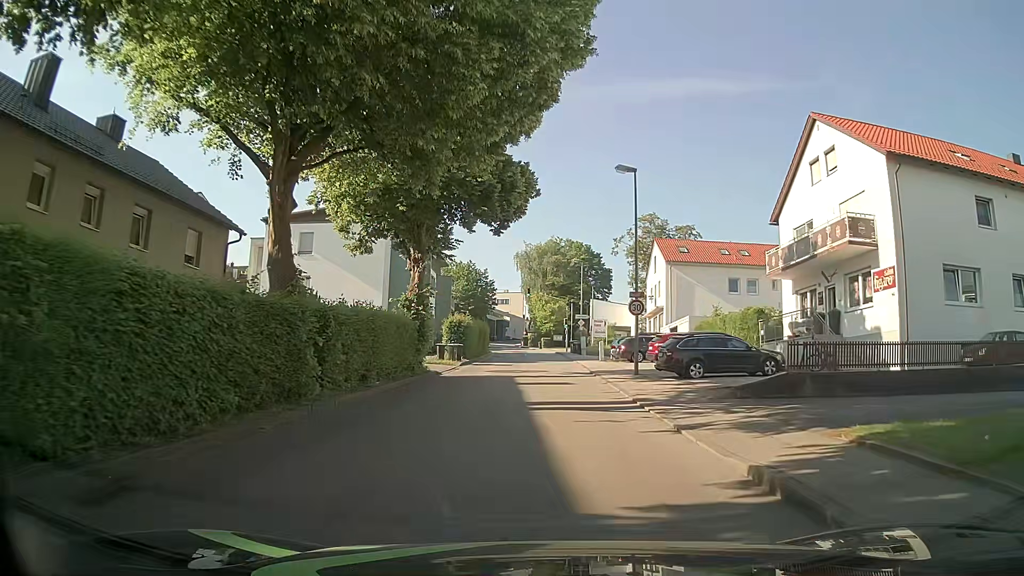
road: unclassified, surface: asphalt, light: Day
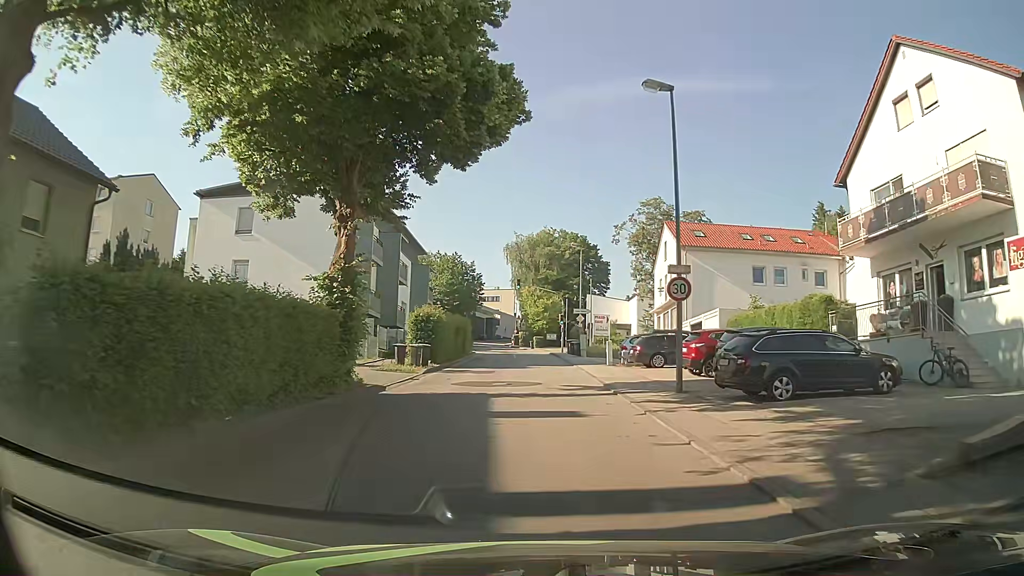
(+0.1, +8.8) m; +2°
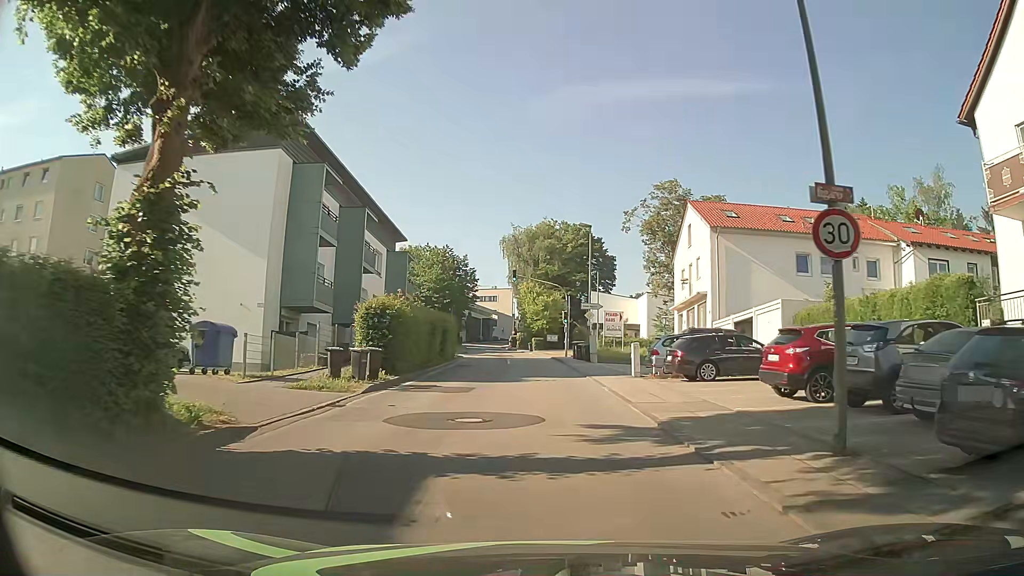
(-0.1, +8.9) m; 0°
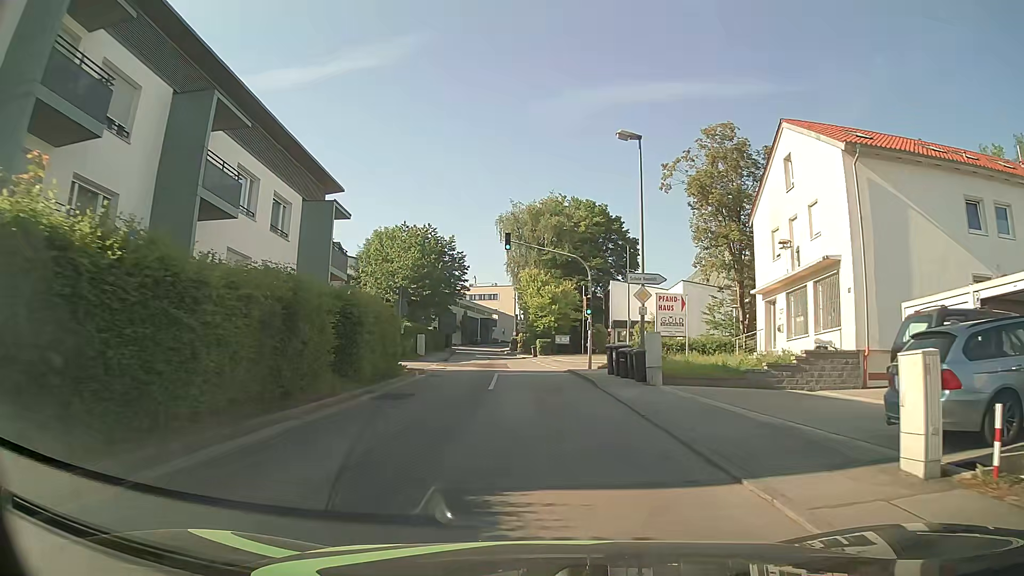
(-0.3, +17.9) m; -1°
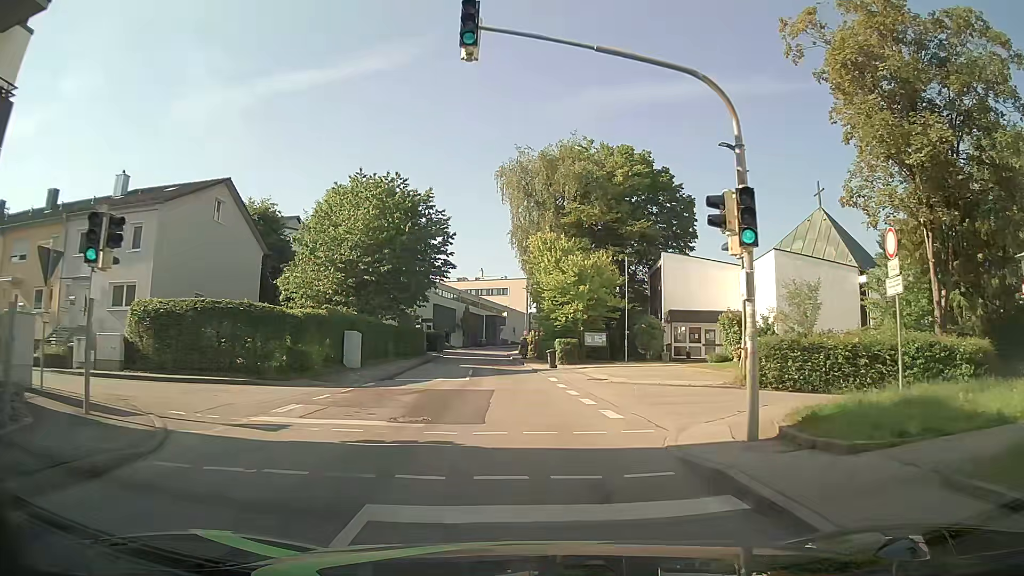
(-0.1, +22.4) m; -1°
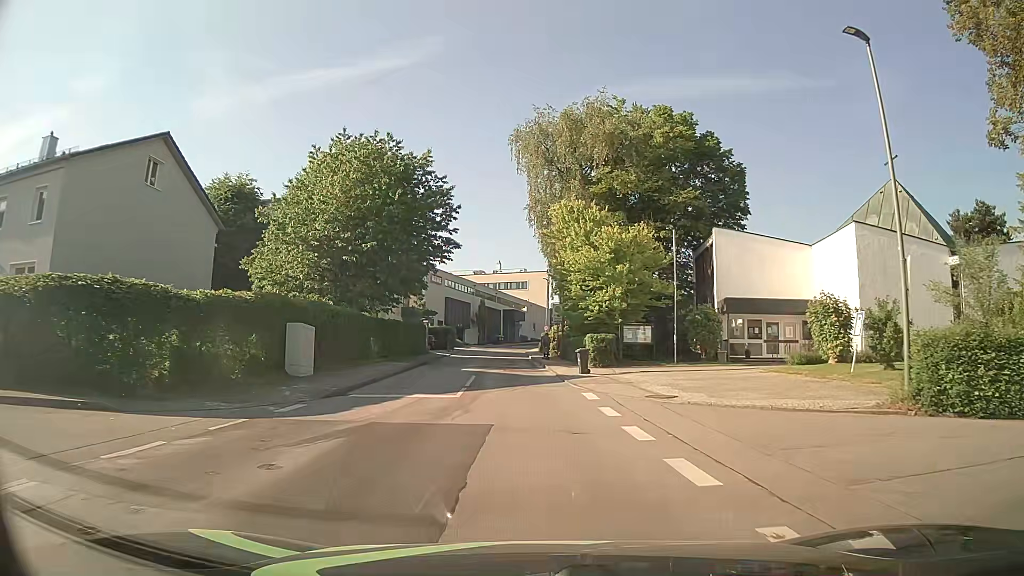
(-0.1, +9.0) m; -2°
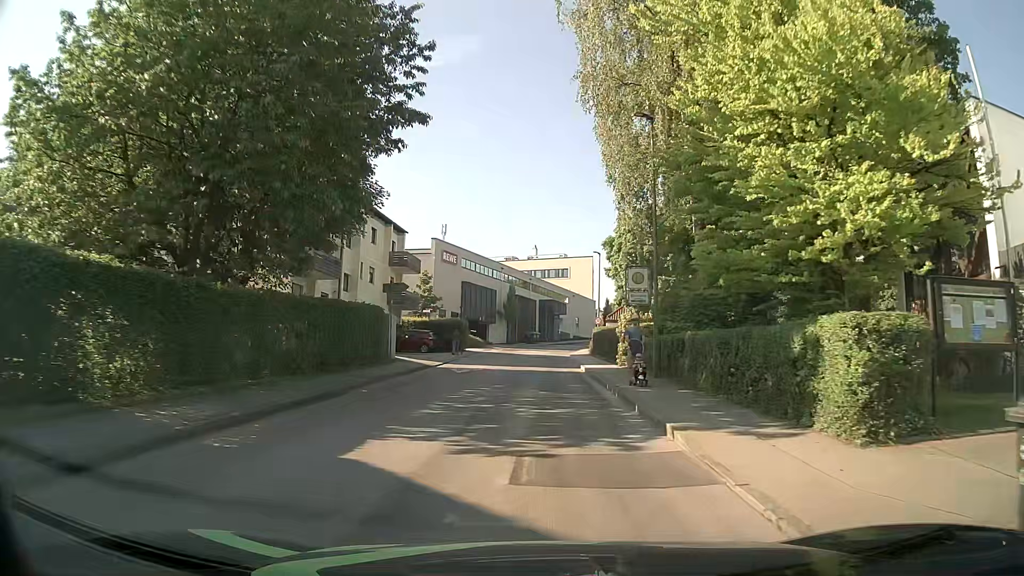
(-0.7, +22.6) m; -3°
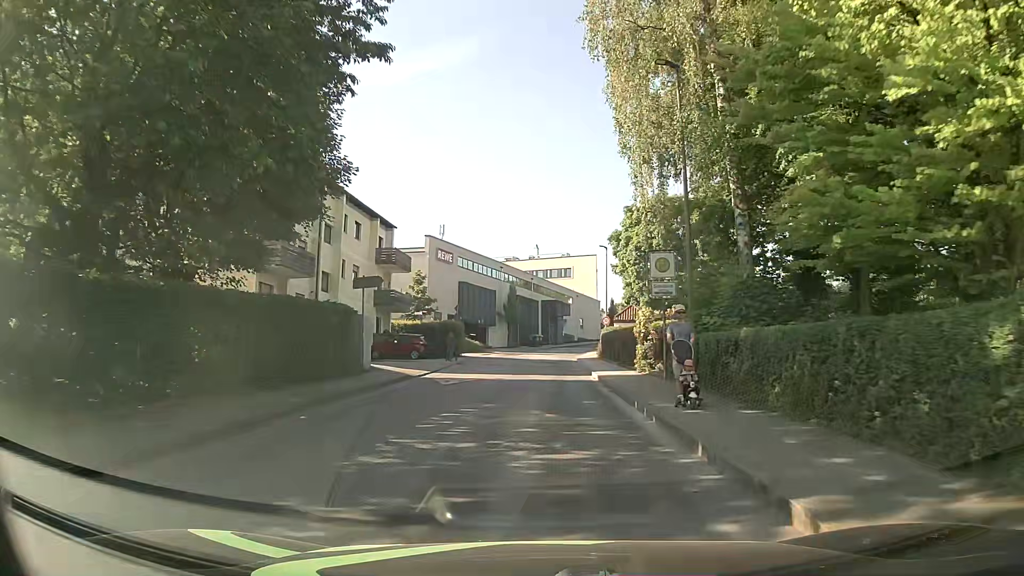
(0.0, +4.5) m; -1°
